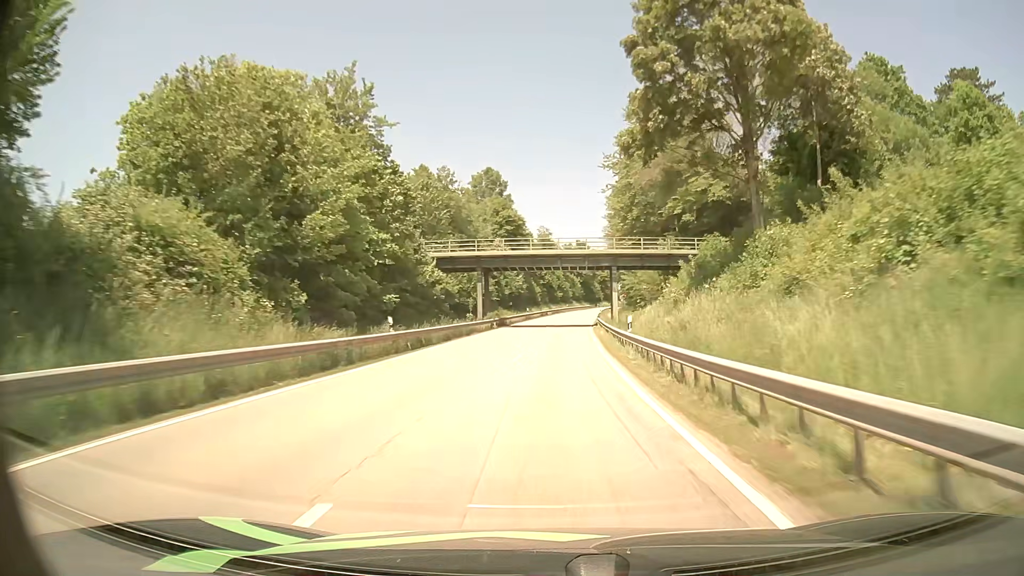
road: secondary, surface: asphalt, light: Day
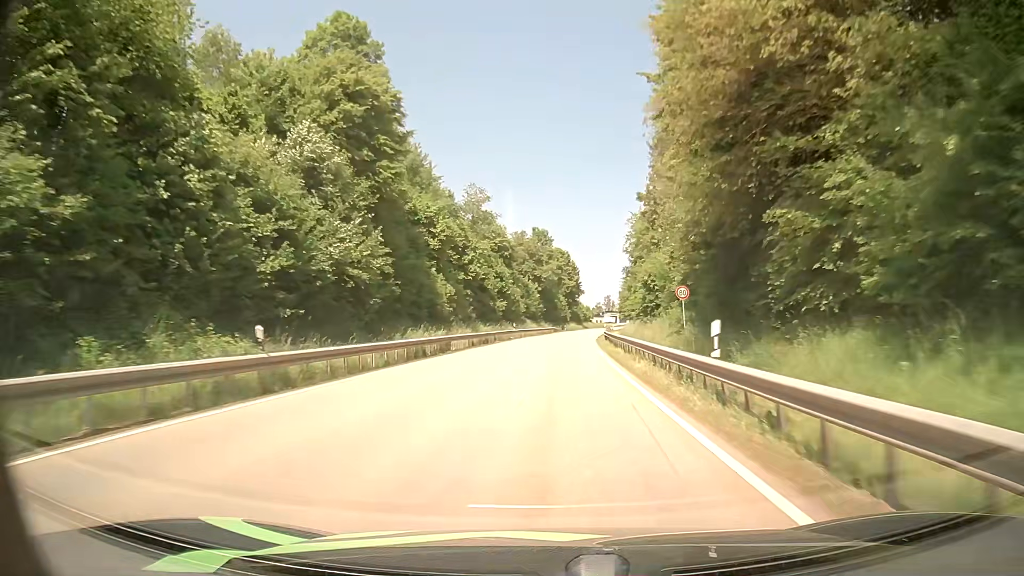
(+2.4, +63.4) m; +3°
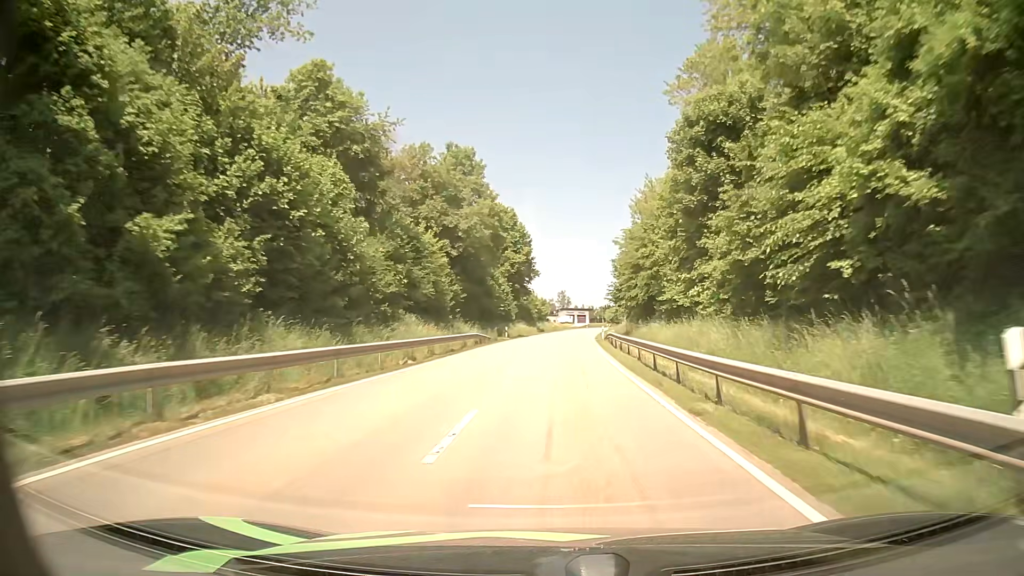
(+2.8, +56.0) m; +6°
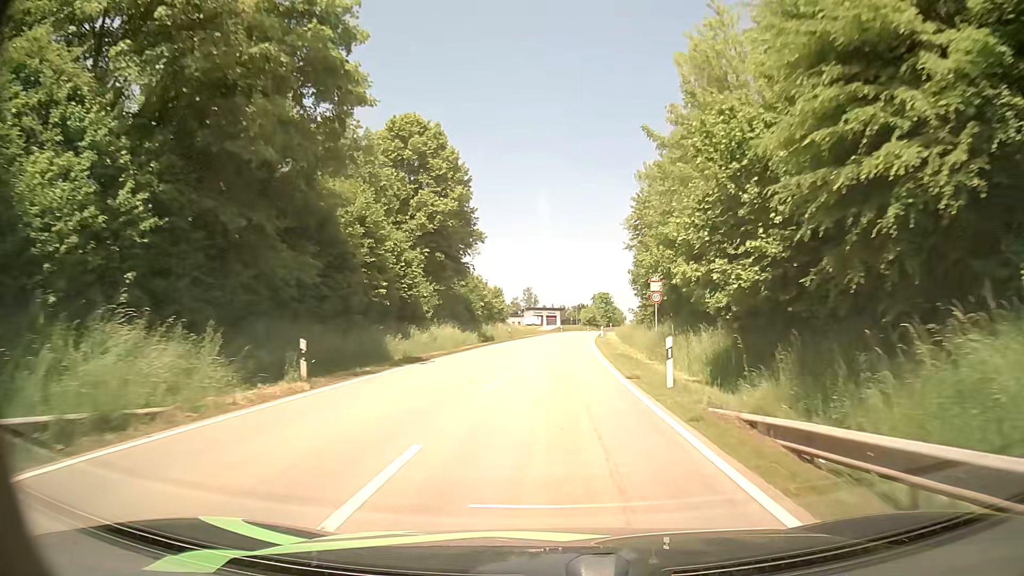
(+0.8, +41.2) m; +2°
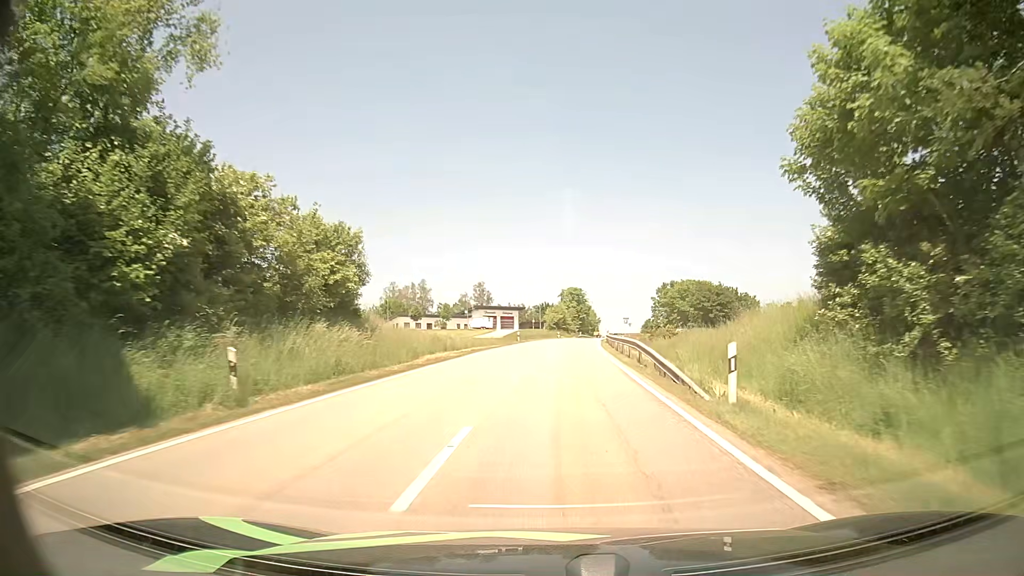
(+1.0, +48.0) m; +3°
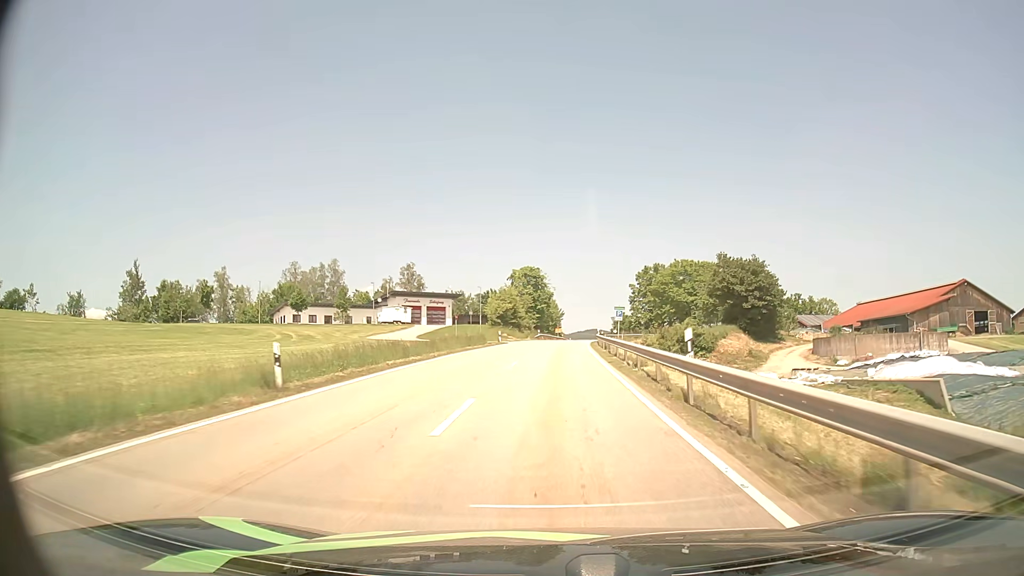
(+2.1, +47.3) m; +4°
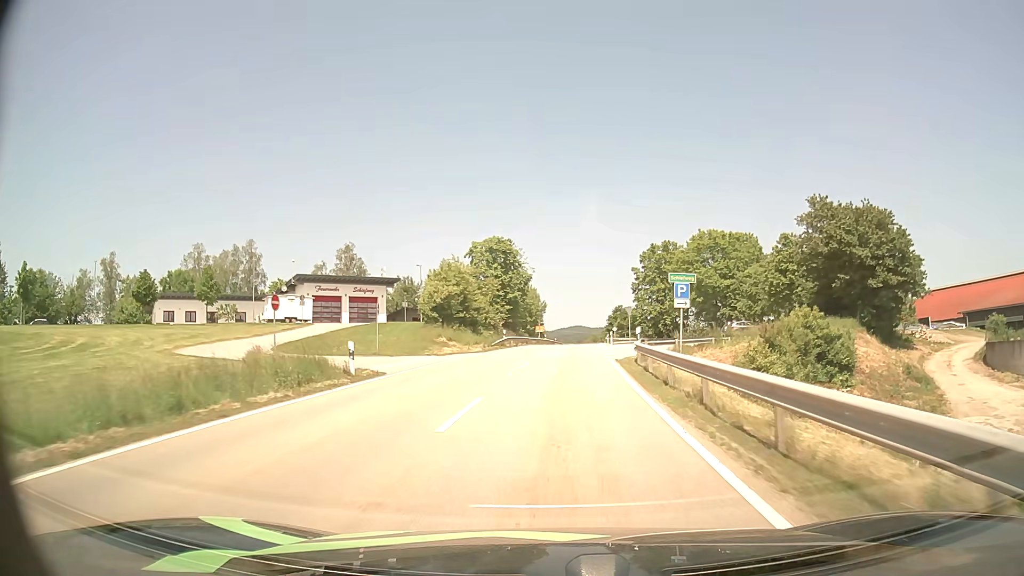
(+0.7, +37.4) m; +1°
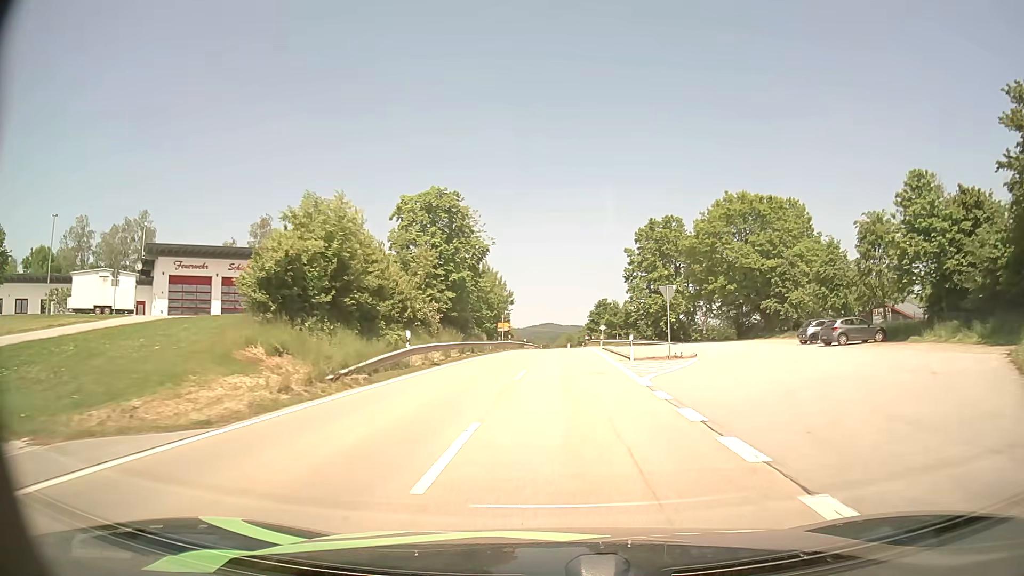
(+0.3, +28.1) m; +2°
(0, +10) (0, +20) (+1, +30) (+1, +40) (+1, +50) (+2, +60) (+2, +70) (+2, +80) (+3, +90) (+3, +100) m
